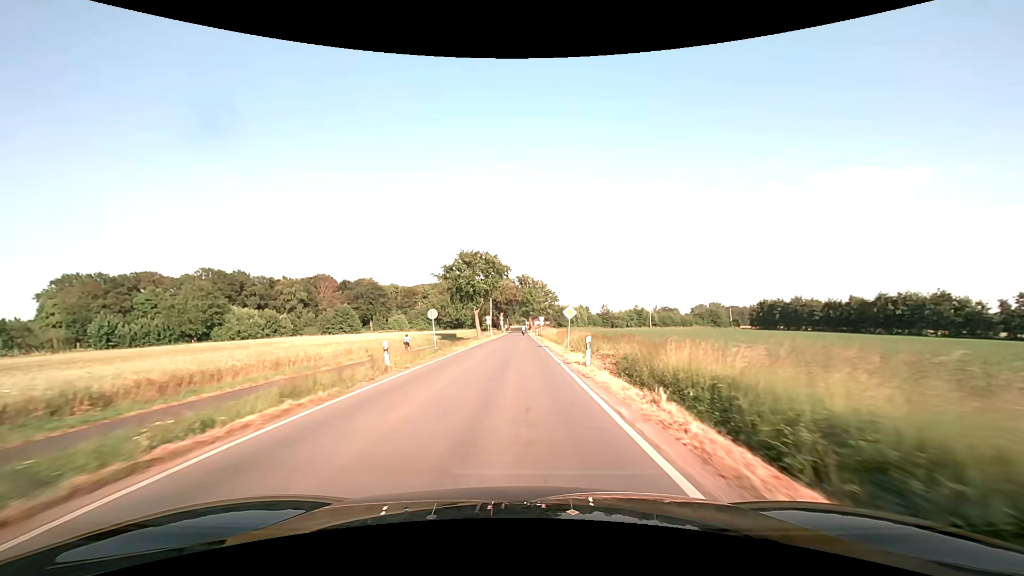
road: secondary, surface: asphalt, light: Day
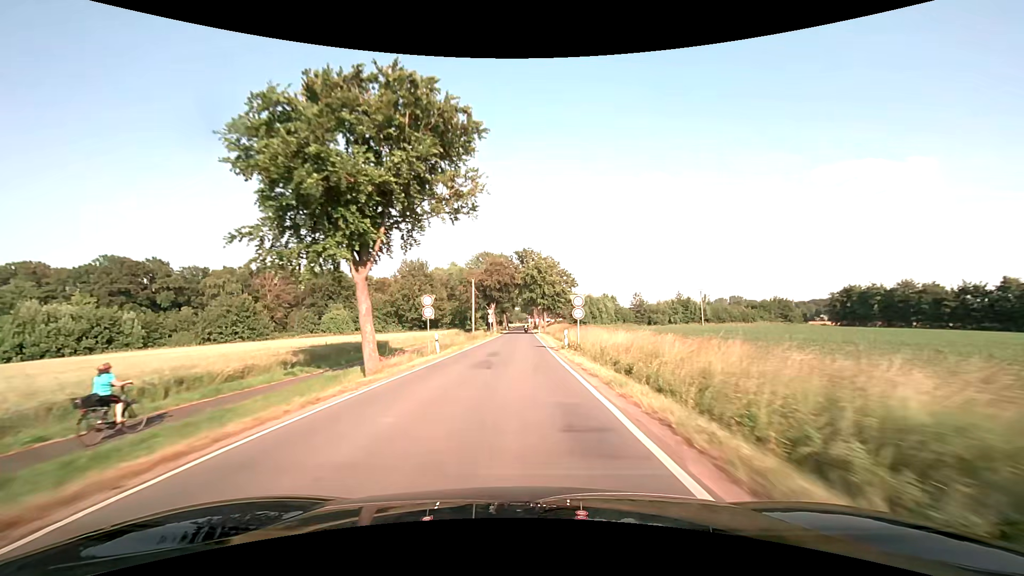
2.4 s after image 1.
(-0.1, +48.2) m; 0°
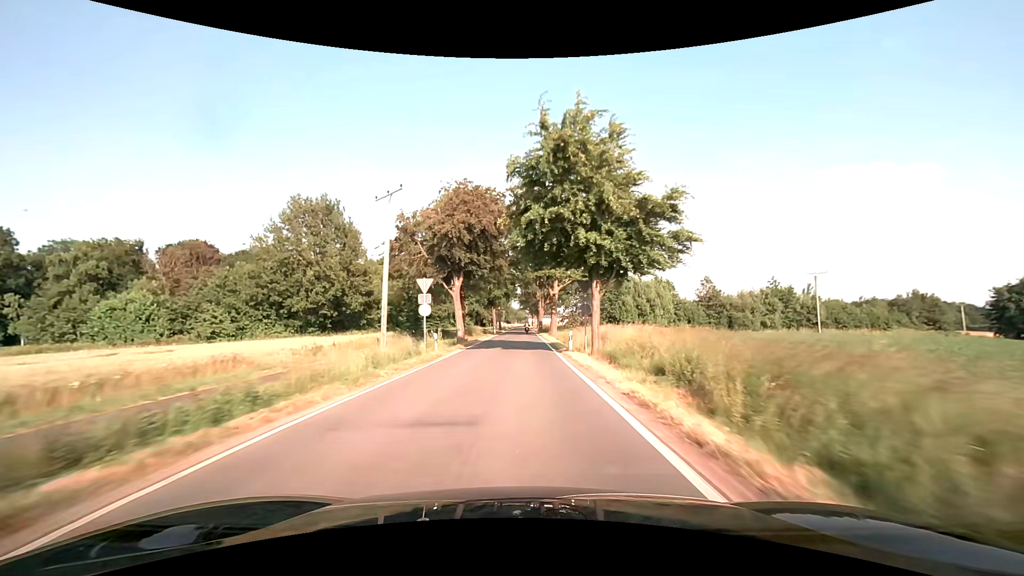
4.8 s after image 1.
(-0.1, +49.2) m; 0°
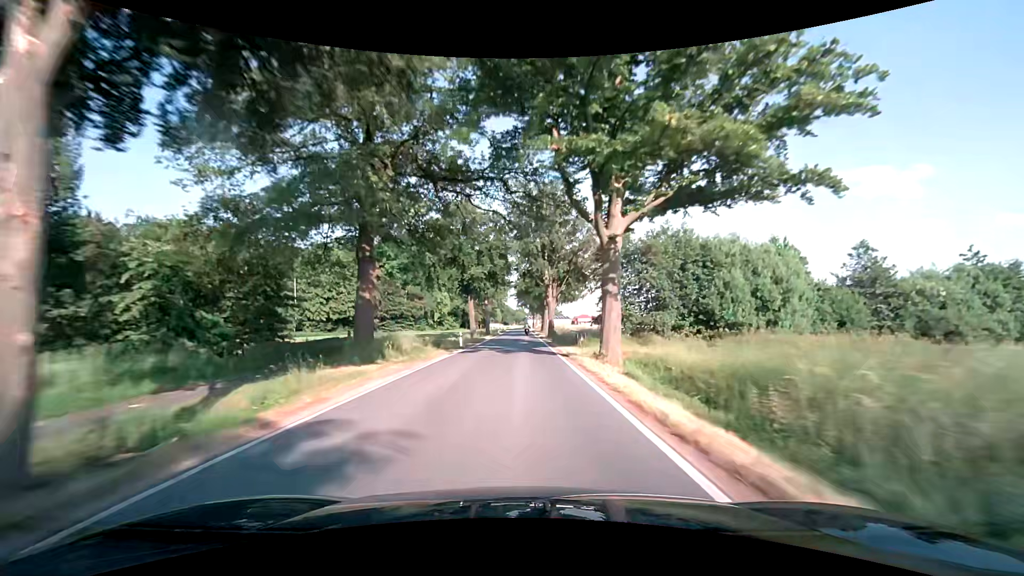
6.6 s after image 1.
(+0.1, +36.7) m; 0°
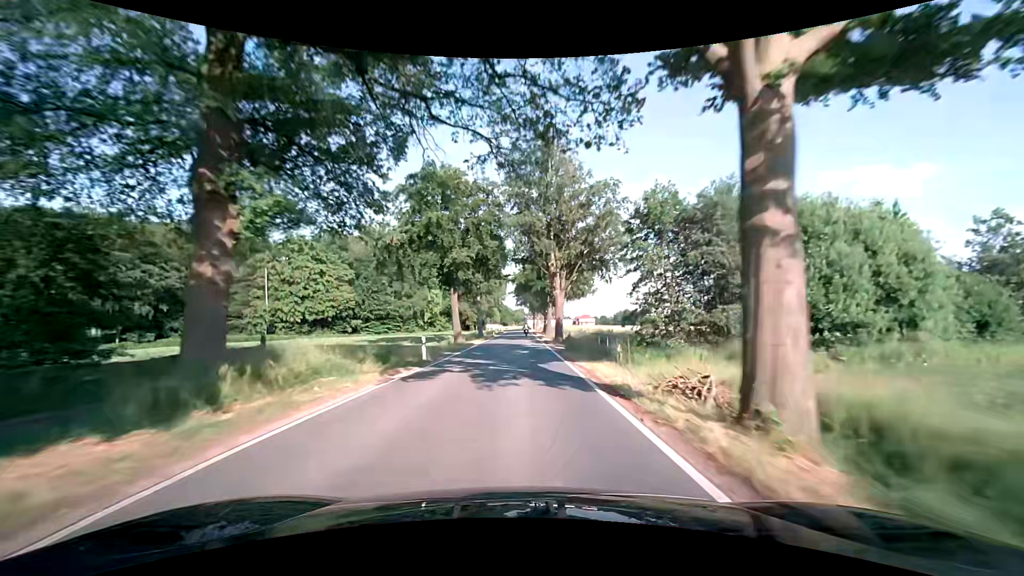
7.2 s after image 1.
(0.0, +12.0) m; 0°
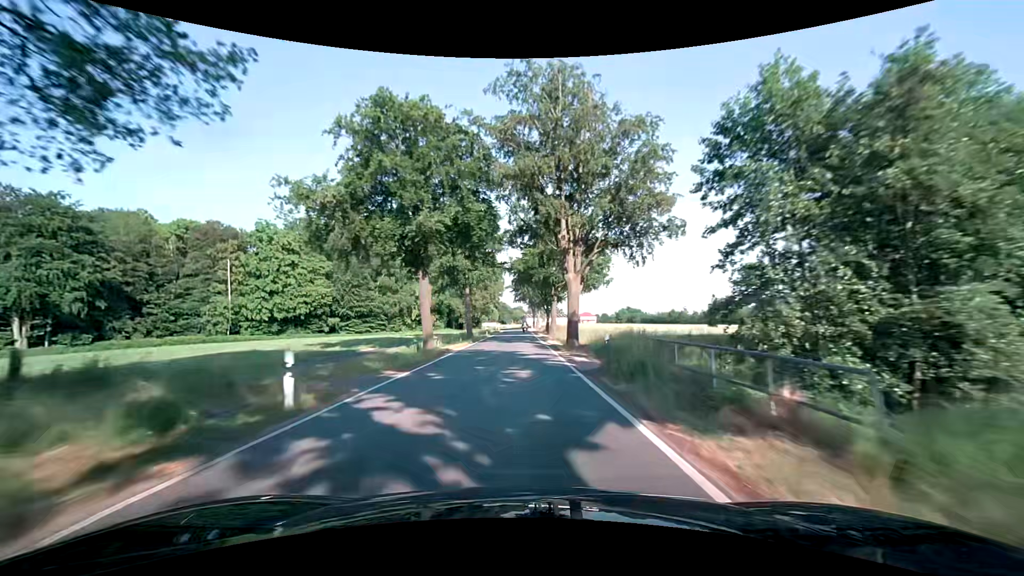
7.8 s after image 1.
(+0.1, +11.9) m; +1°
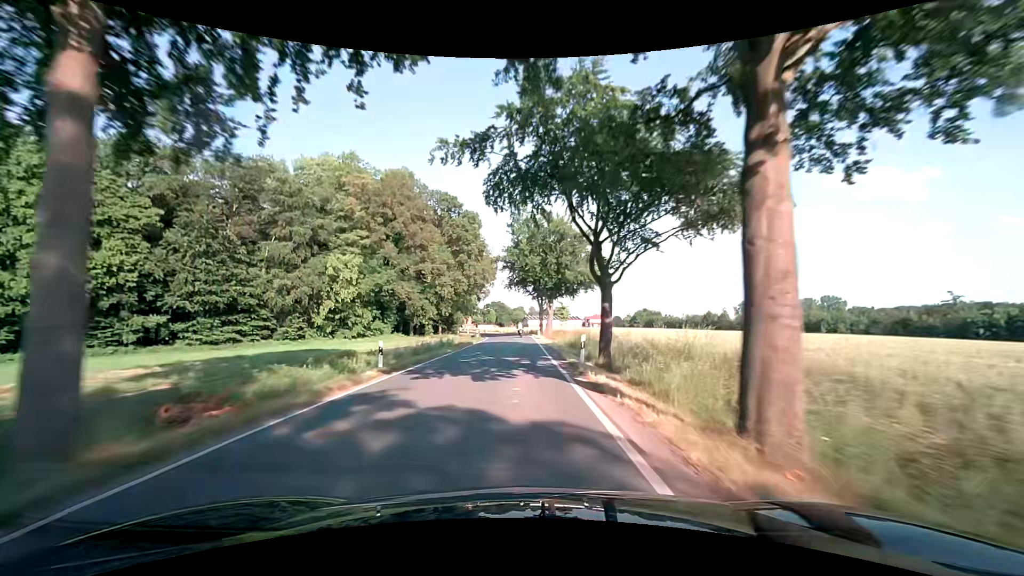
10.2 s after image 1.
(-0.1, +46.5) m; 0°
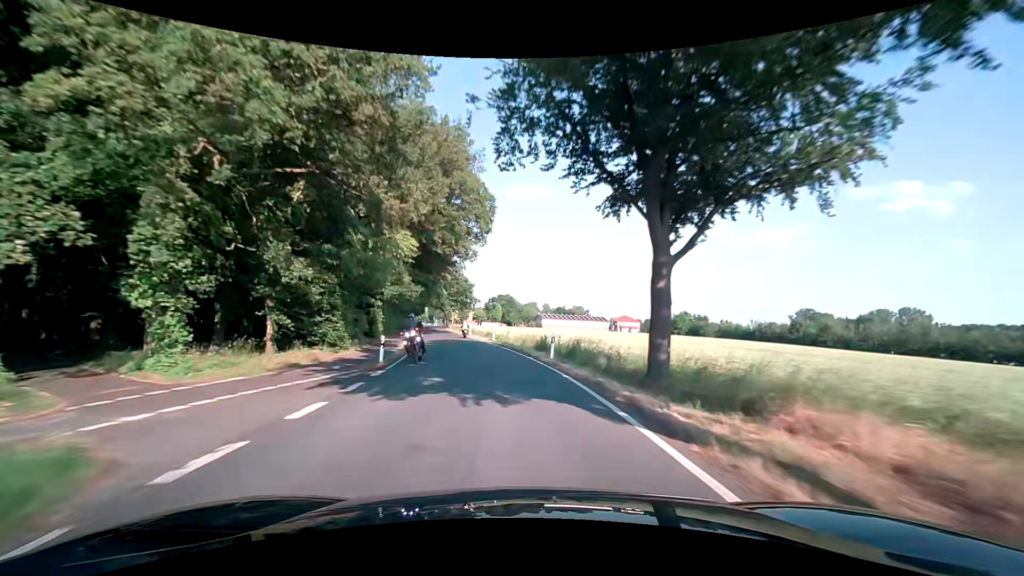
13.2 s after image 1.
(-1.0, +55.5) m; -1°
(0, +10) (-1, +20) (-2, +30) (-4, +40) (-6, +50) (-8, +59) (-10, +69) (-12, +79) (-14, +89) (-16, +99) m
